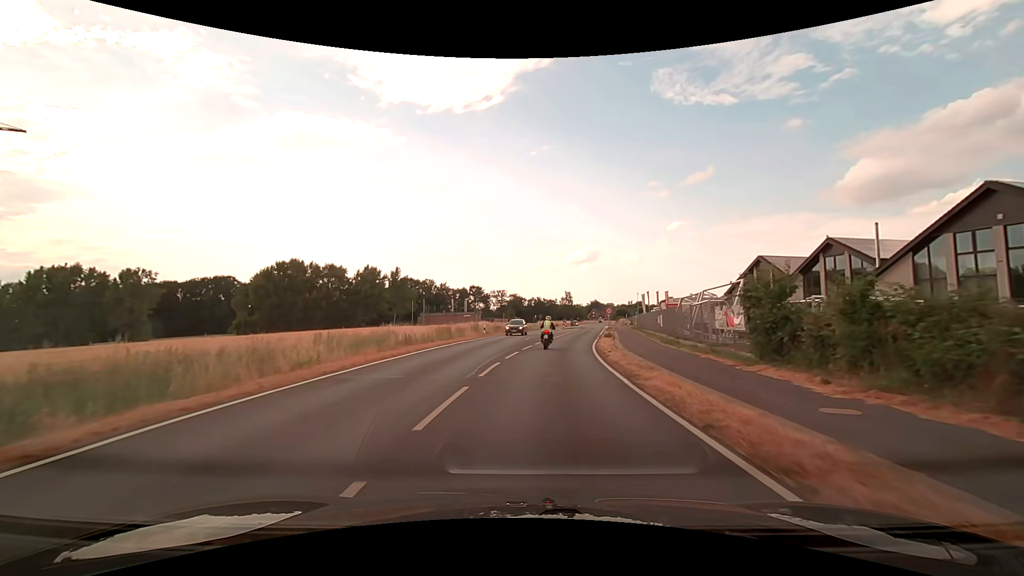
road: secondary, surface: asphalt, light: Day
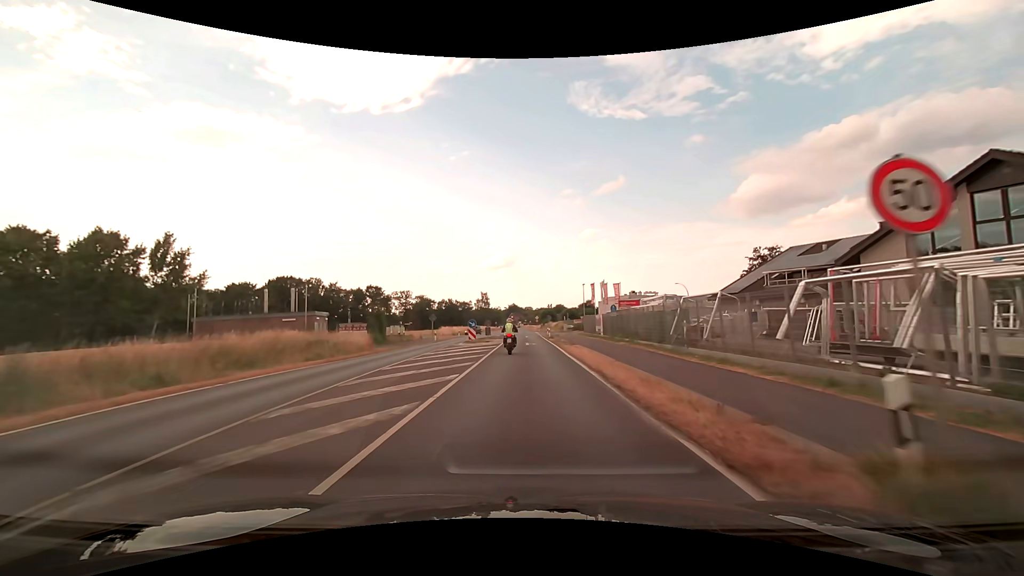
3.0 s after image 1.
(+3.8, +40.7) m; +9°
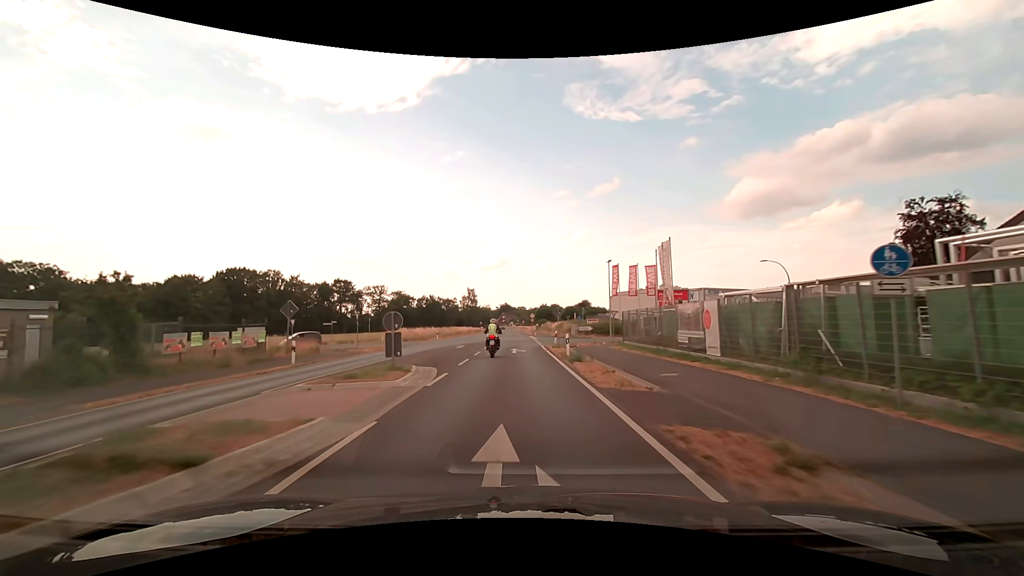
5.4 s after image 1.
(+0.5, +31.3) m; +1°
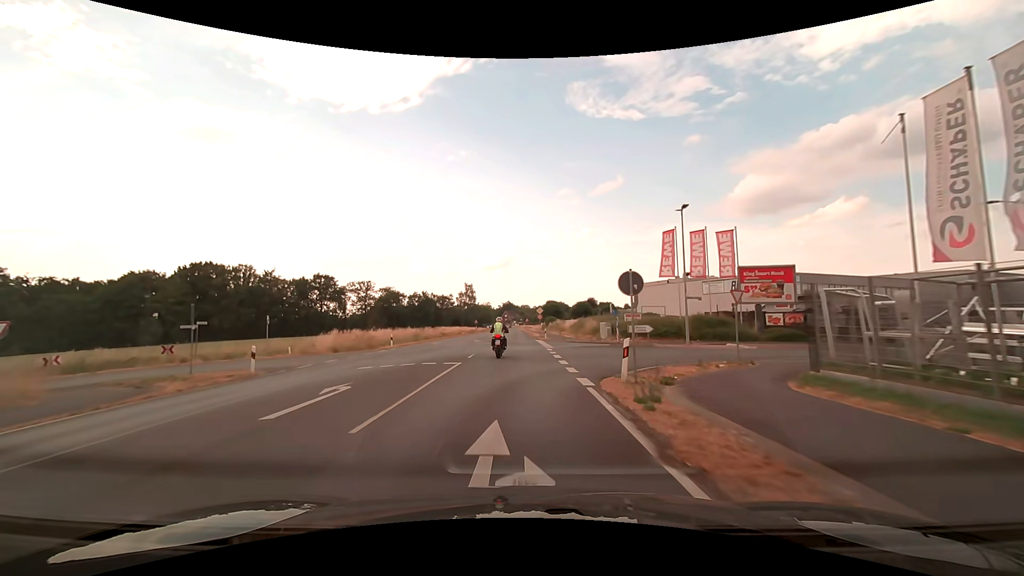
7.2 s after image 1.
(-0.1, +22.9) m; 0°
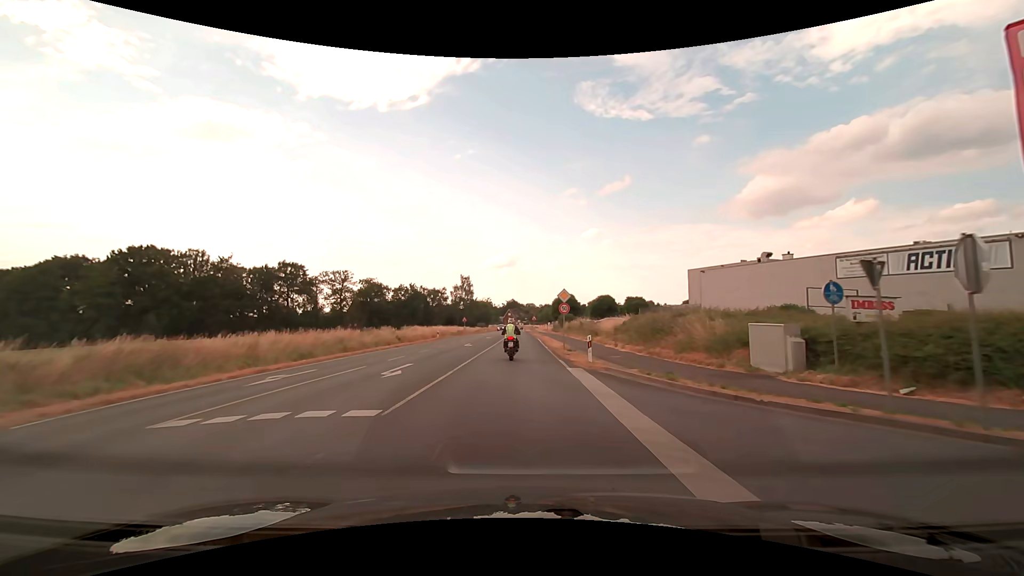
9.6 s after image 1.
(-0.1, +29.9) m; -1°
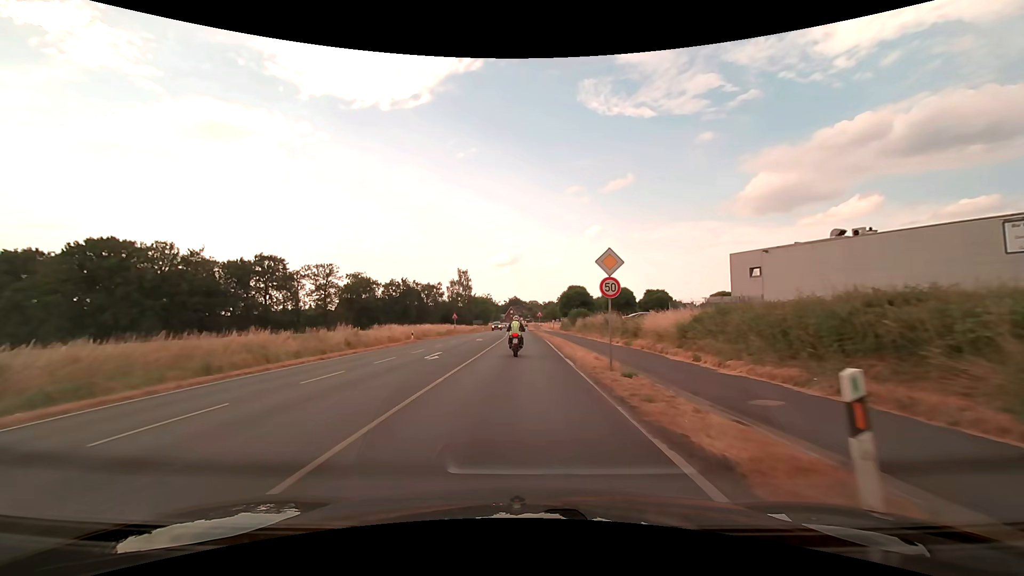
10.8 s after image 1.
(0.0, +14.6) m; 0°
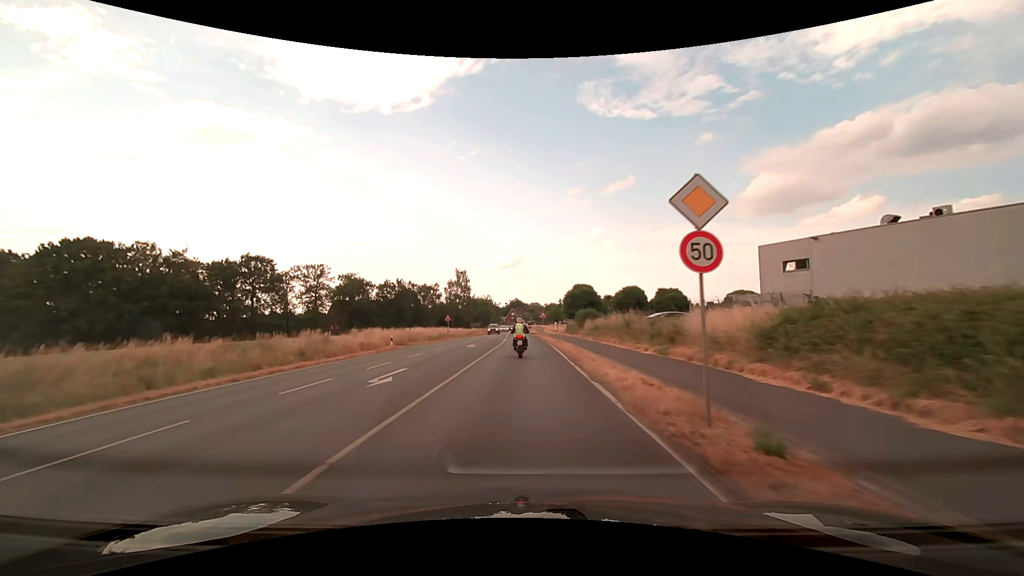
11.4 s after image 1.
(0.0, +7.3) m; 0°
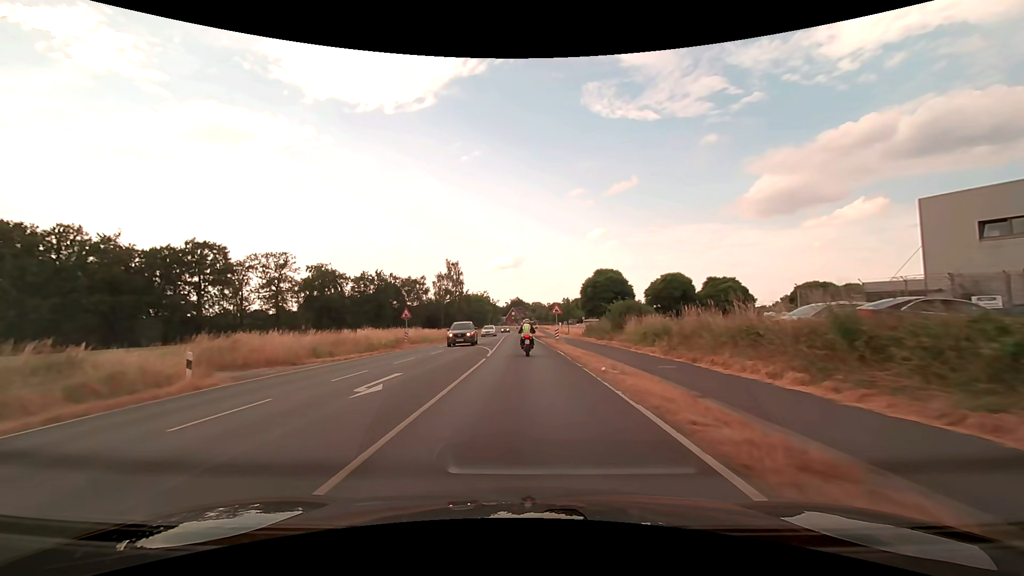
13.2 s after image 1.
(0.0, +22.0) m; 0°
(0, +10) (0, +20) (0, +30) (0, +40) (0, +50) (0, +60) (0, +70) (0, +80) (0, +90) (0, +100) m
